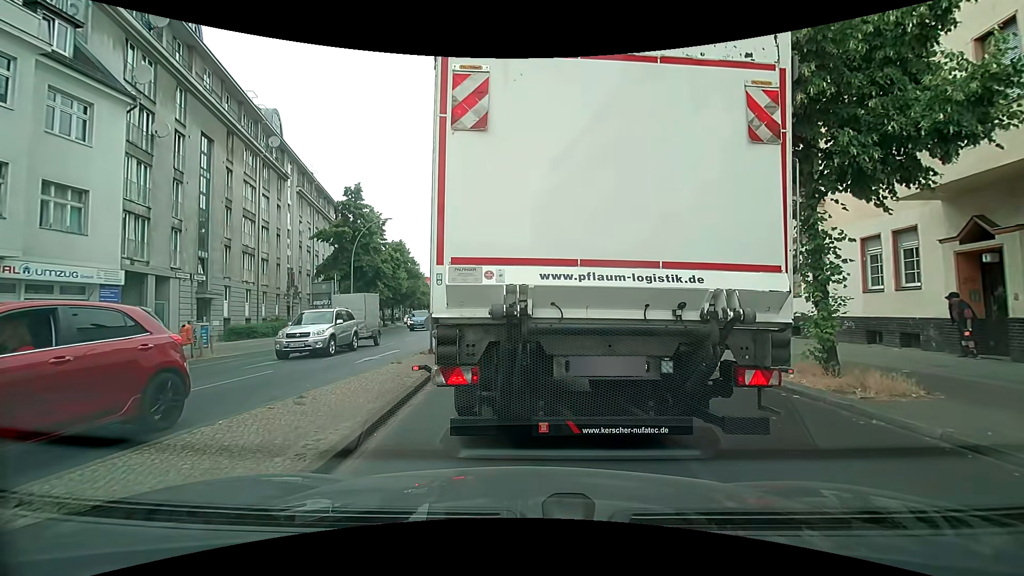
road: secondary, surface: asphalt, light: Day
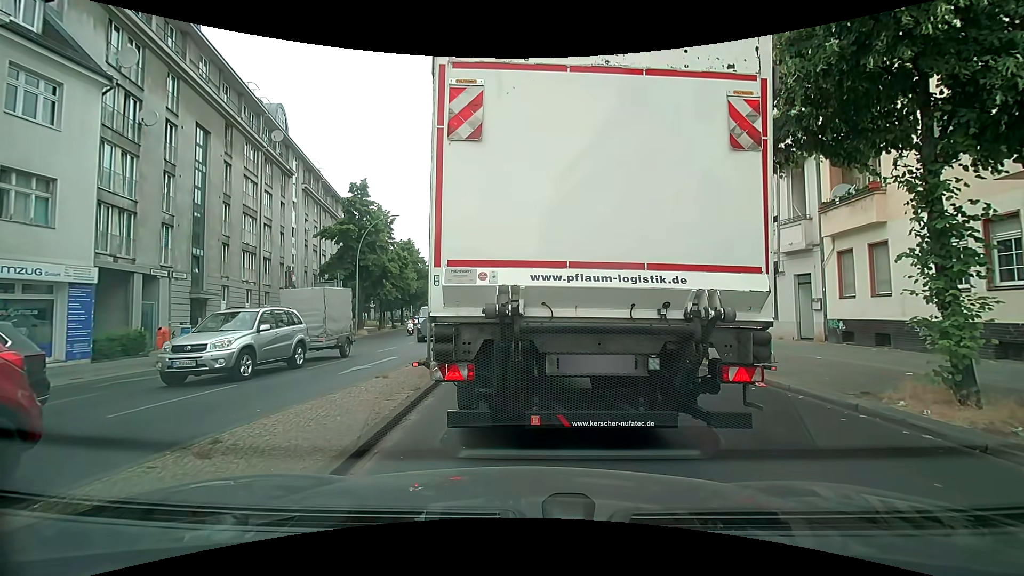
(0.0, +2.1) m; 0°
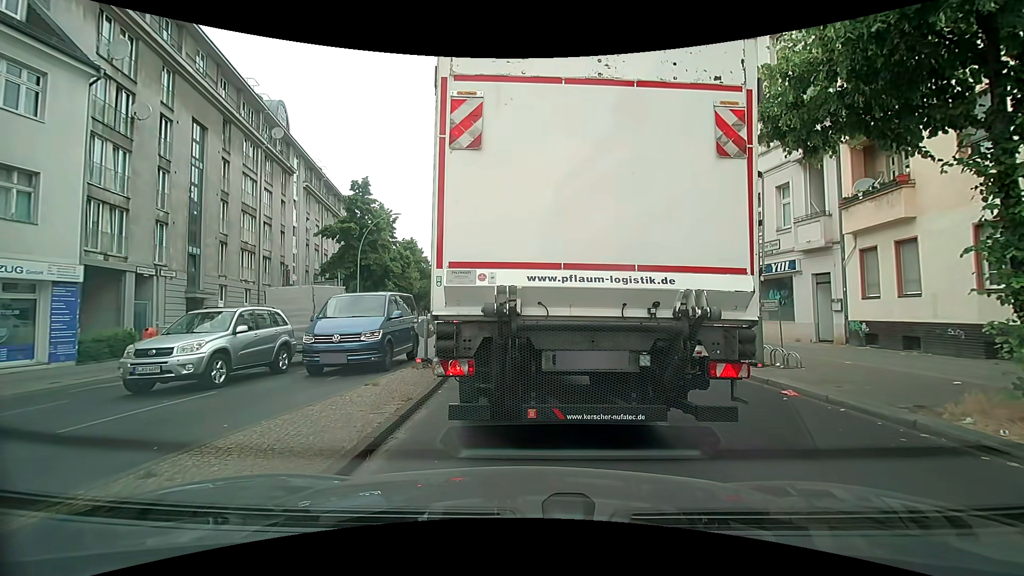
(0.0, +0.9) m; 0°
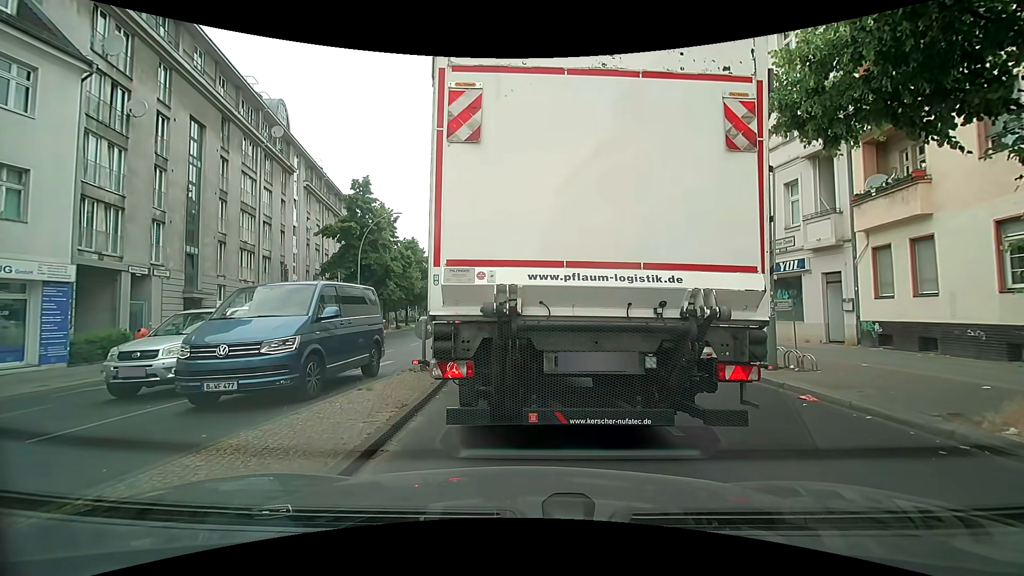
(0.0, +0.5) m; 0°
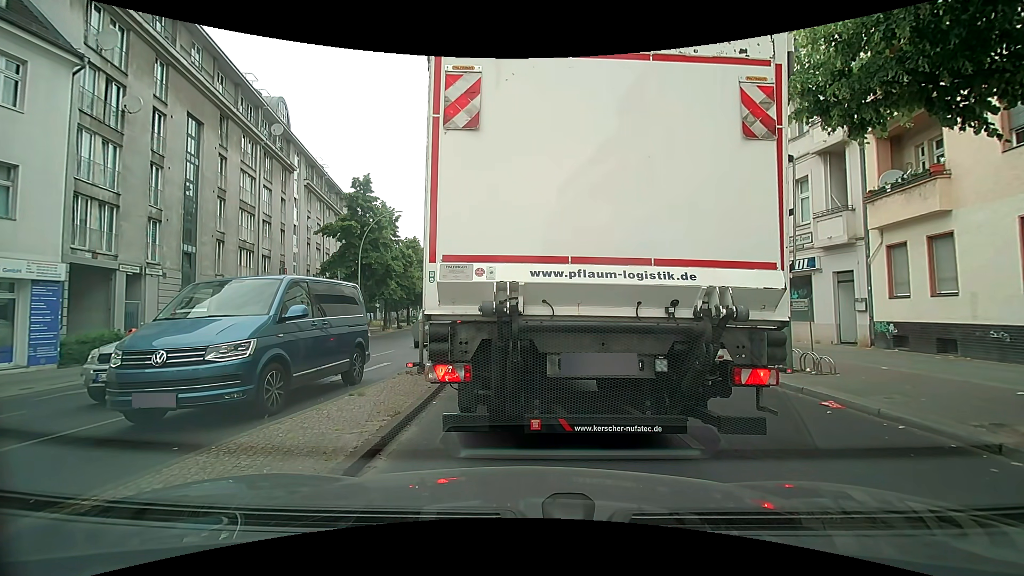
(0.0, +0.6) m; 0°
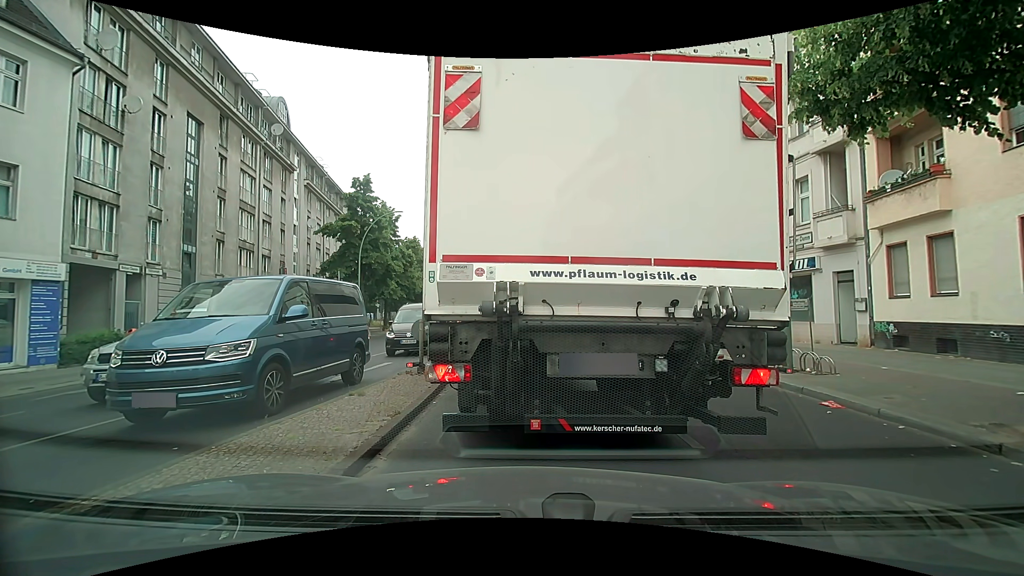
(0.0, 0.0) m; 0°
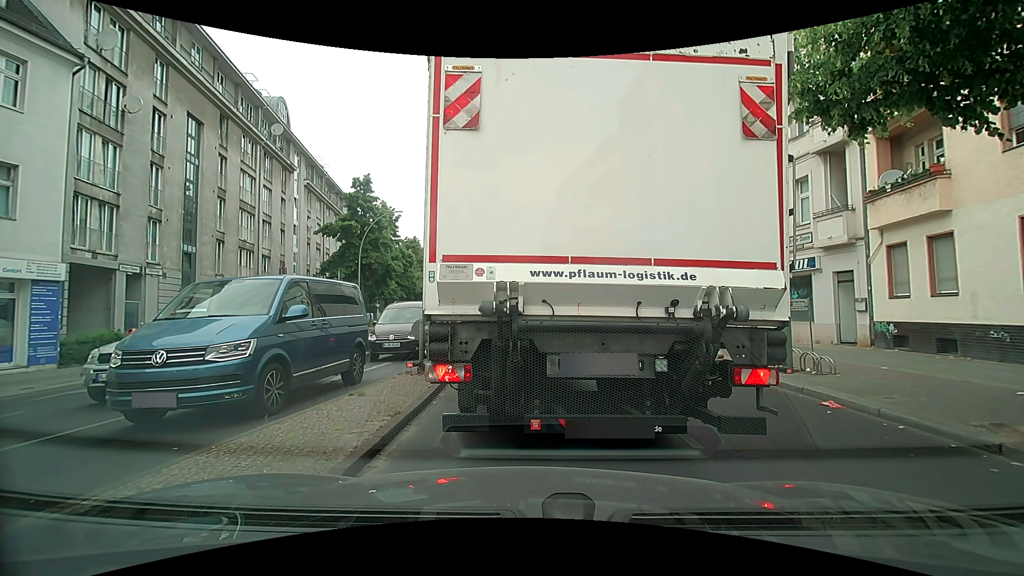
(0.0, 0.0) m; 0°
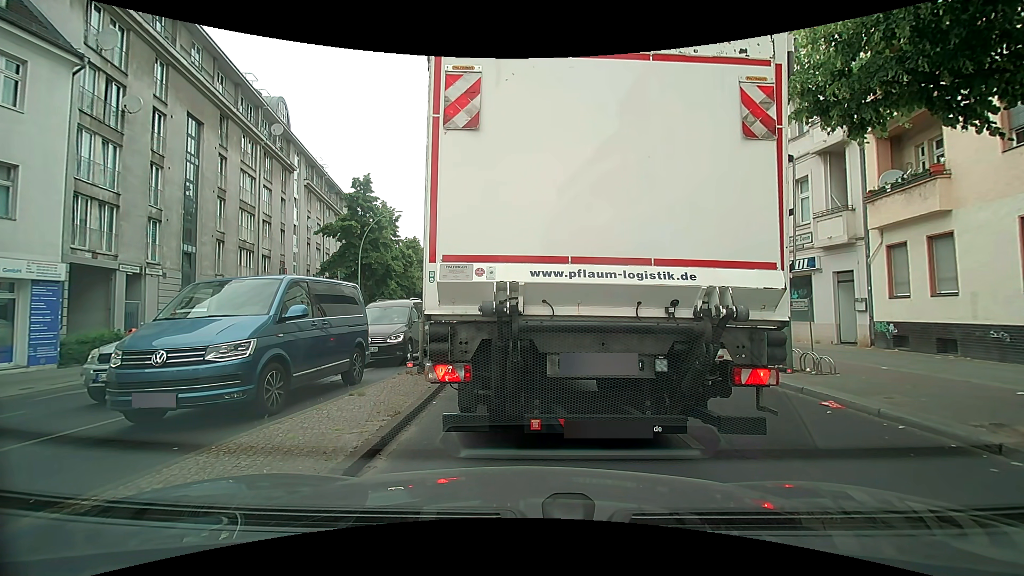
(0.0, 0.0) m; 0°
